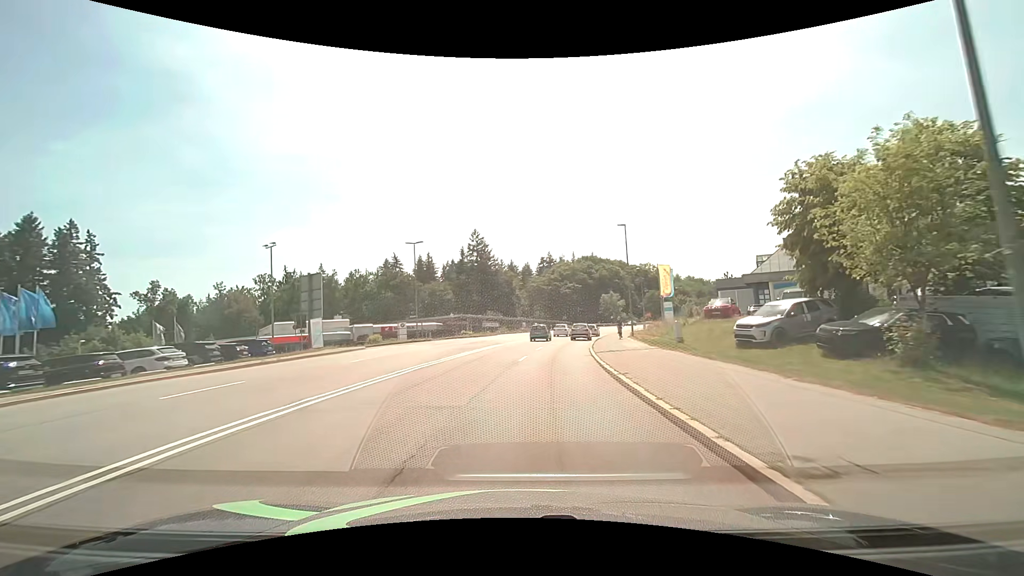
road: secondary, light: Day
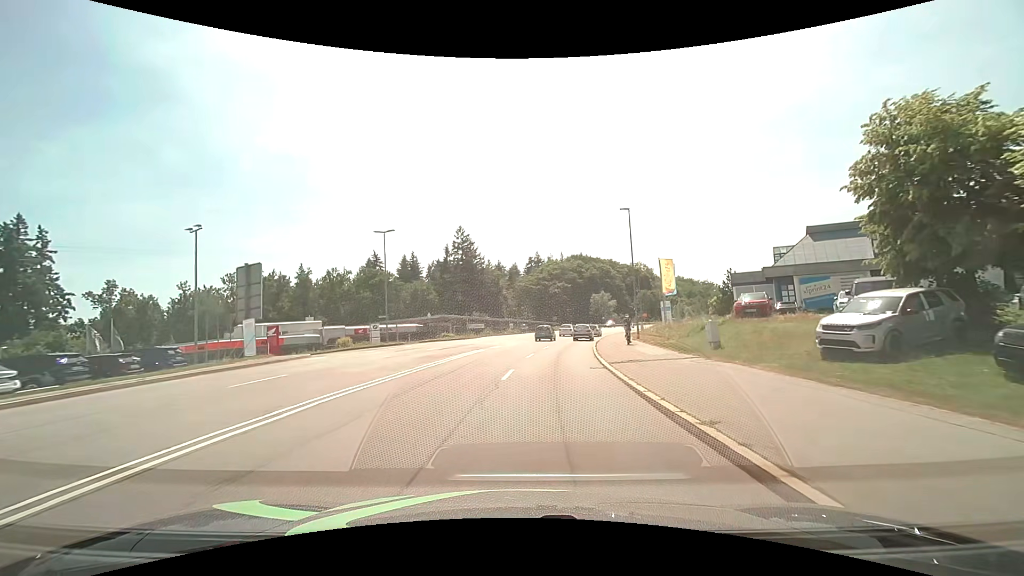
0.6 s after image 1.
(+0.1, +6.8) m; +2°
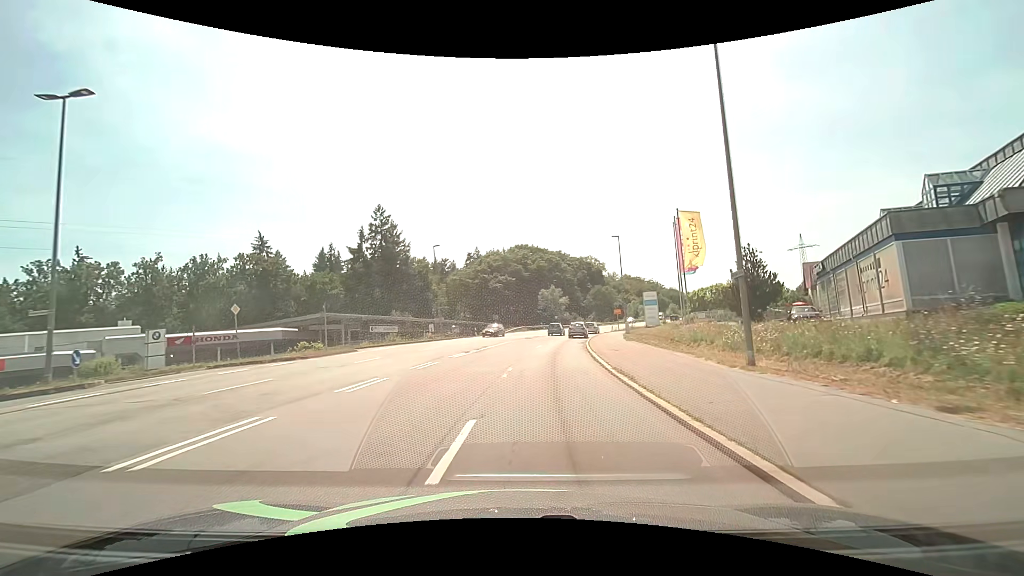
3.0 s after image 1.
(+1.5, +26.3) m; +7°
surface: asphalt
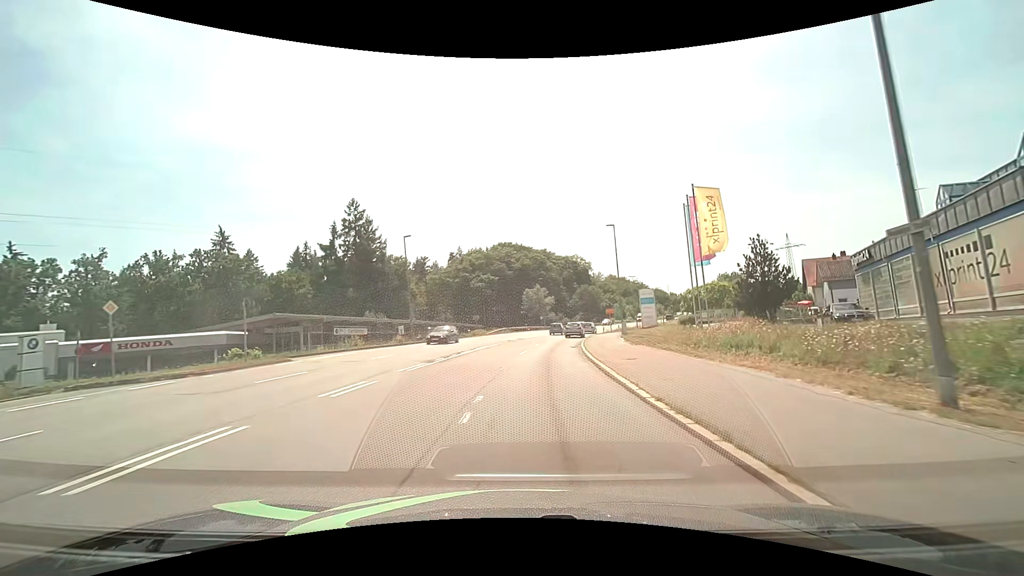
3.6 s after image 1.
(+0.1, +6.4) m; +2°
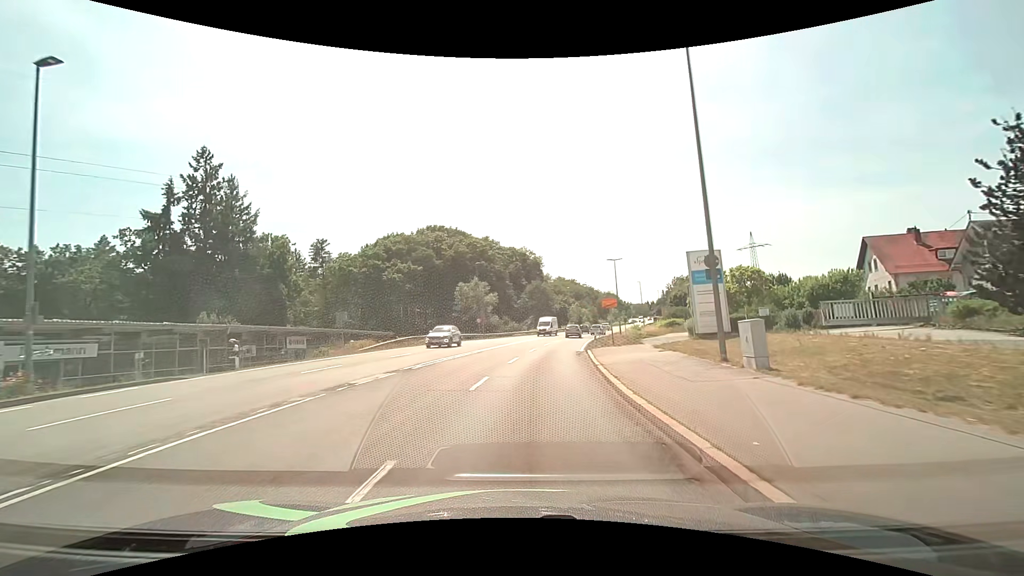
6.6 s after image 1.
(+2.0, +31.8) m; +7°
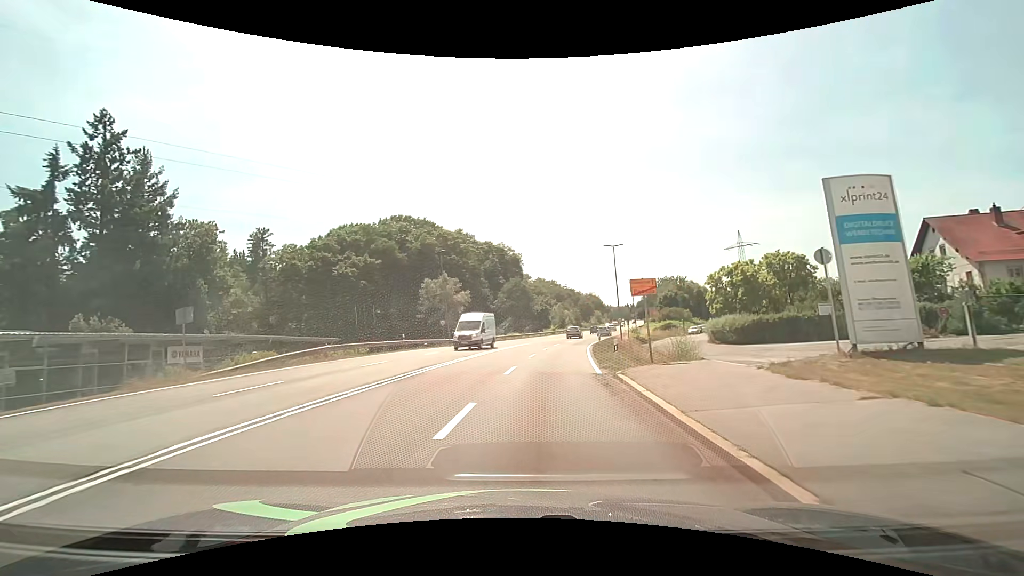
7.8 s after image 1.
(+0.3, +13.1) m; +2°
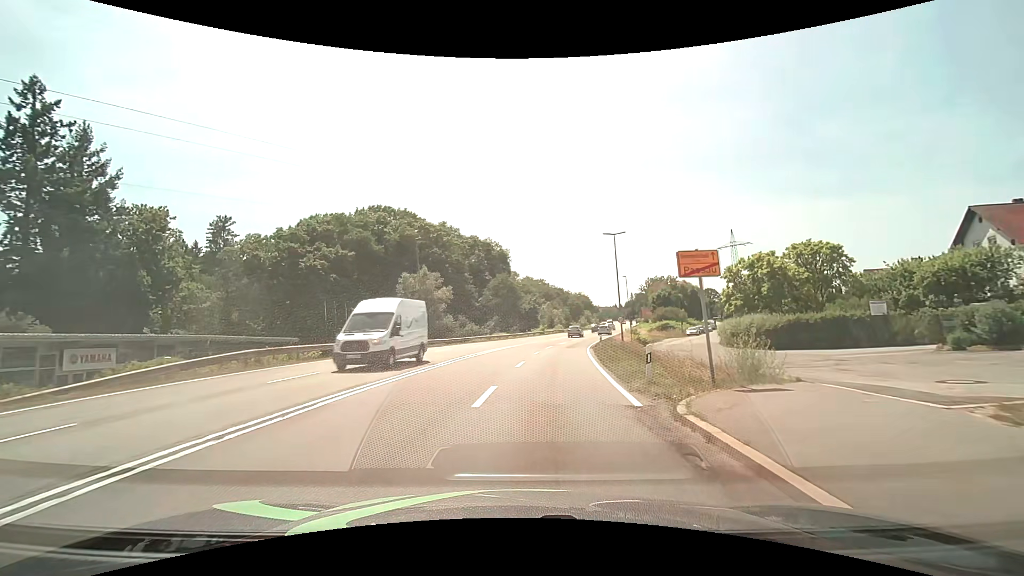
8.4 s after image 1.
(+0.1, +6.6) m; +2°
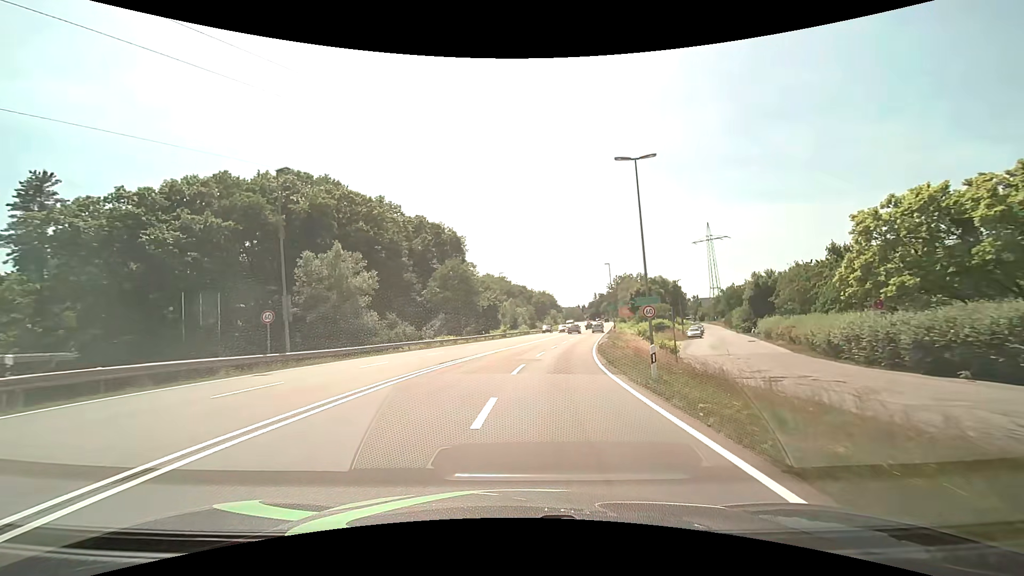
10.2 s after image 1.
(+0.8, +20.2) m; +4°
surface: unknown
(0, +10) (+1, +20) (+2, +30) (+4, +40) (+6, +50) (+8, +59) (+10, +69) (+12, +79) (+14, +89) (+16, +99) m
